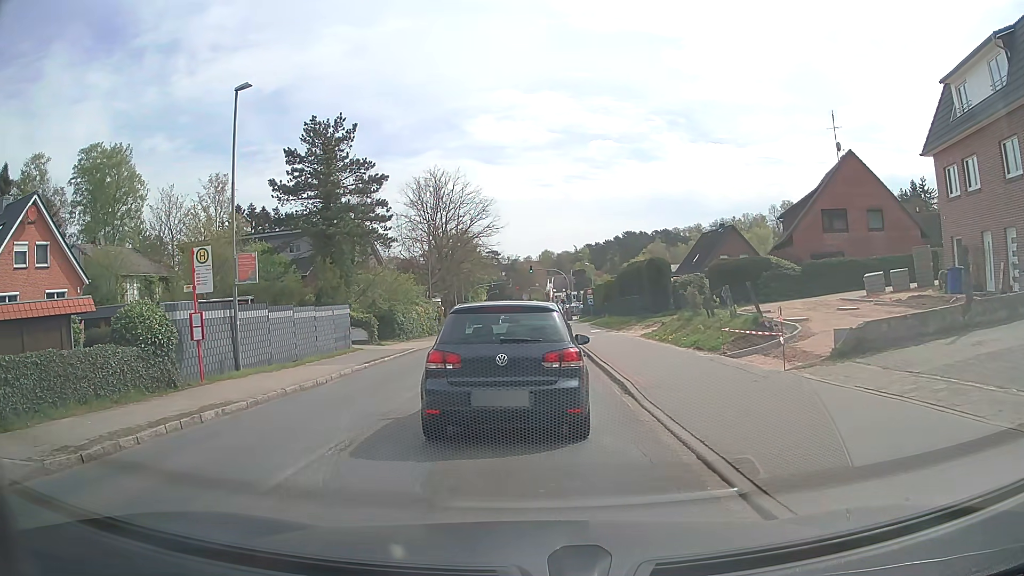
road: tertiary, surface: asphalt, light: Day
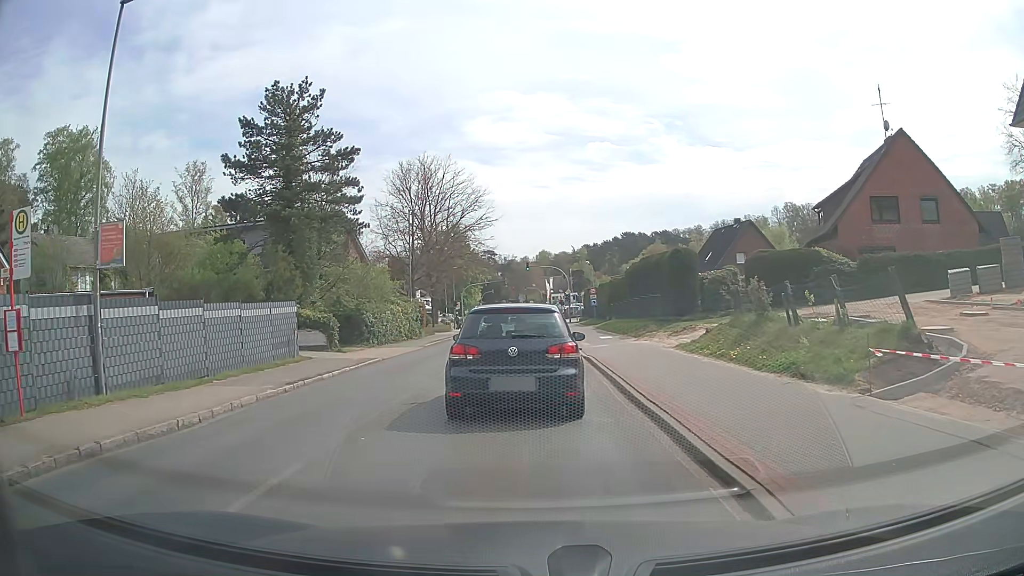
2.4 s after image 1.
(+0.4, +7.3) m; +2°
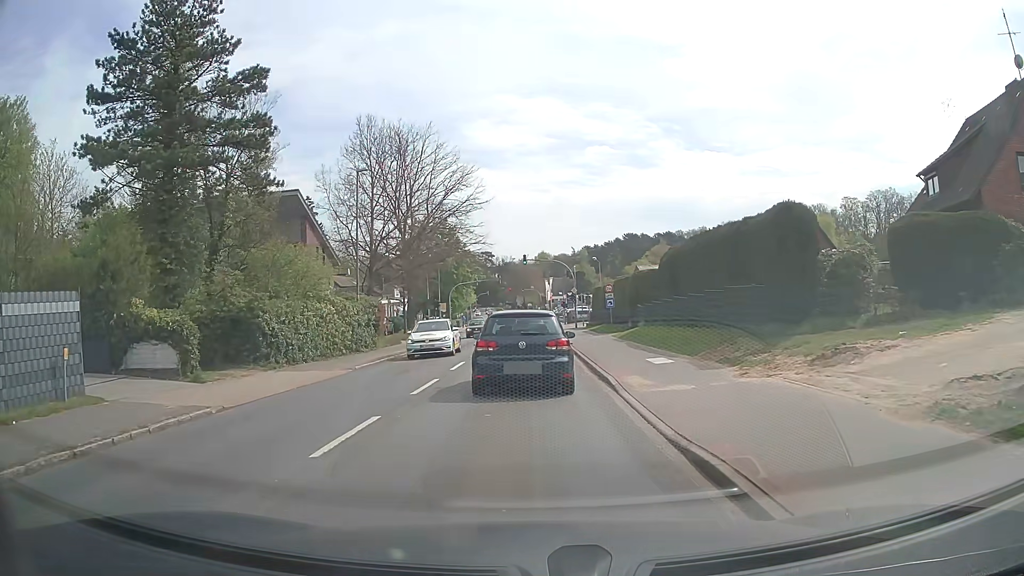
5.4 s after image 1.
(+0.3, +13.6) m; 0°
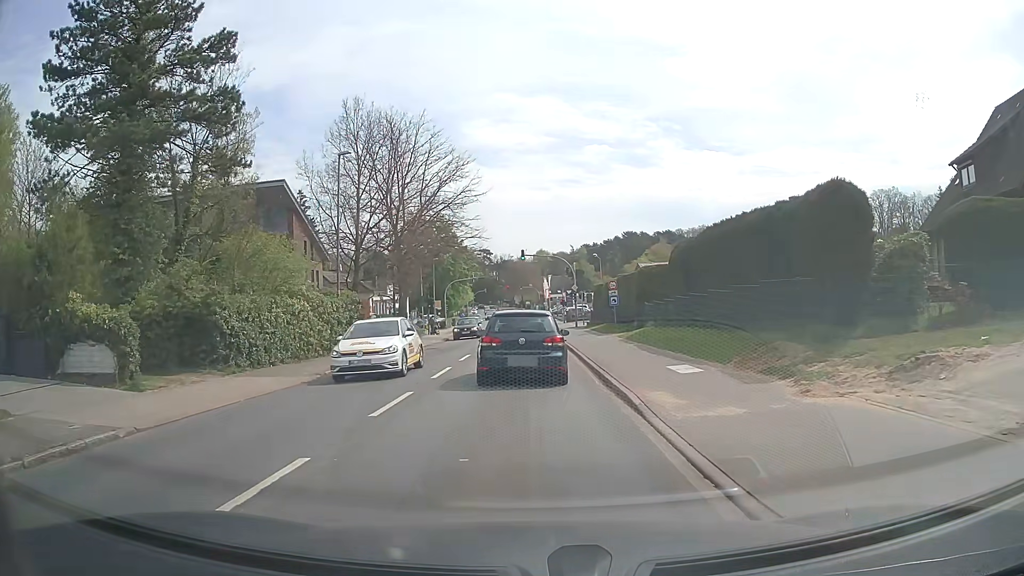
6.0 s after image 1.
(0.0, +3.0) m; +1°
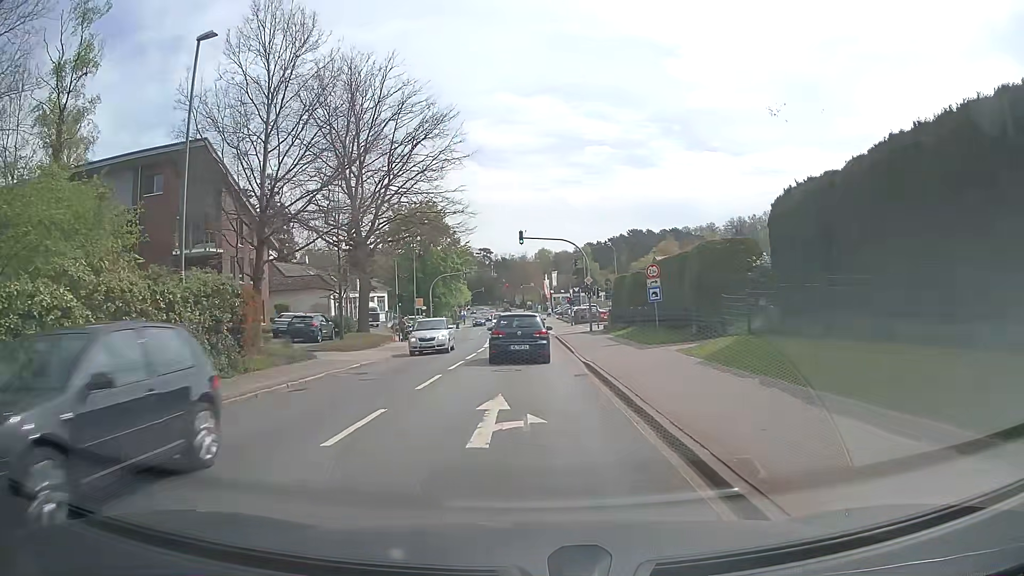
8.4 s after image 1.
(+0.2, +14.0) m; 0°
